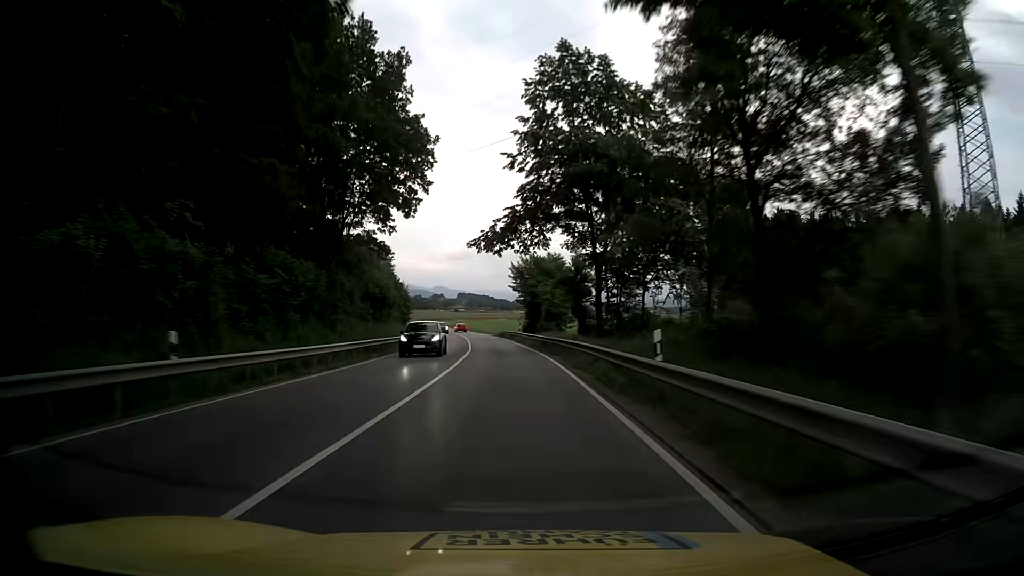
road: primary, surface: asphalt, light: Day
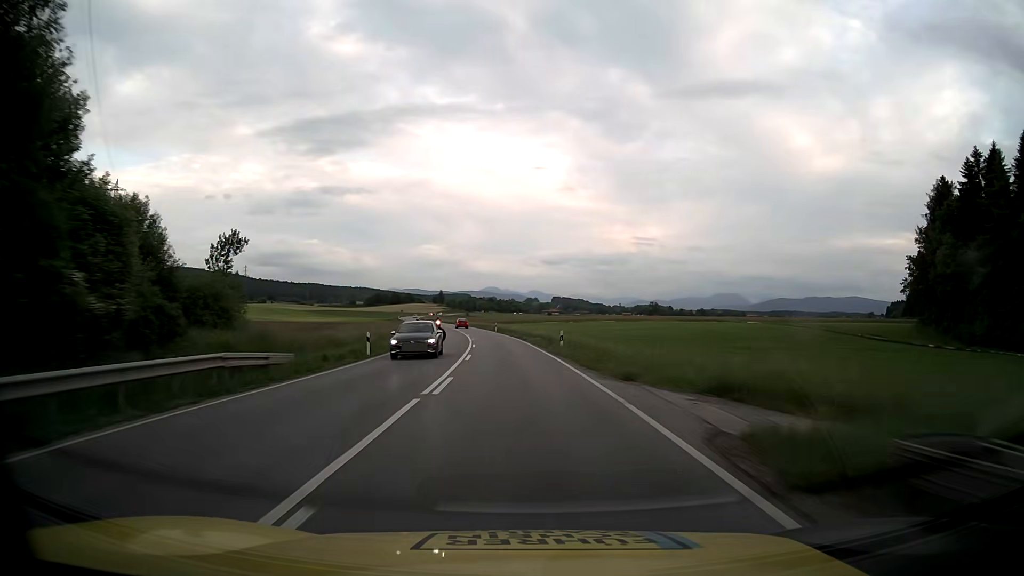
(-6.2, +79.2) m; -8°
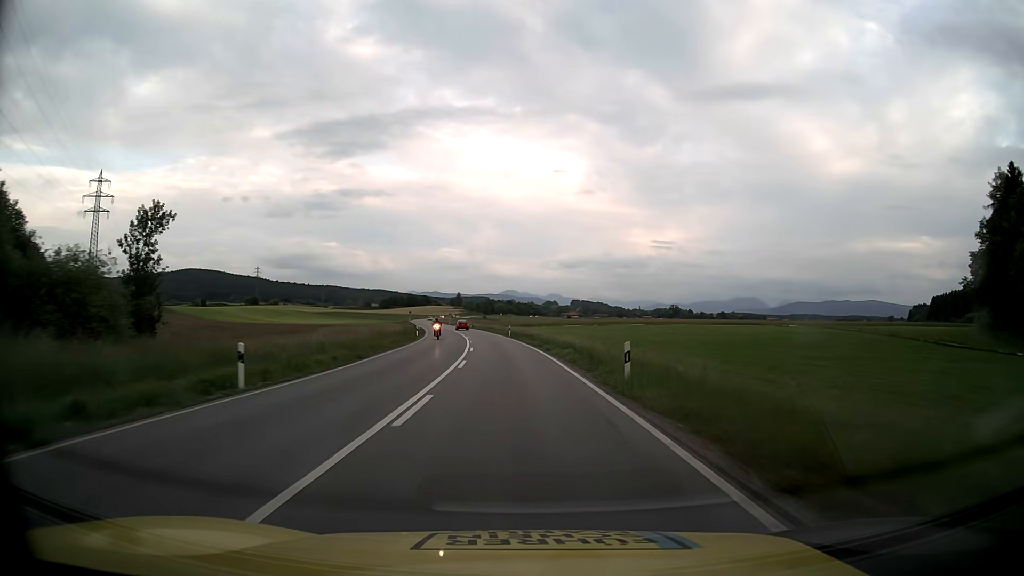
(-0.2, +15.9) m; -2°
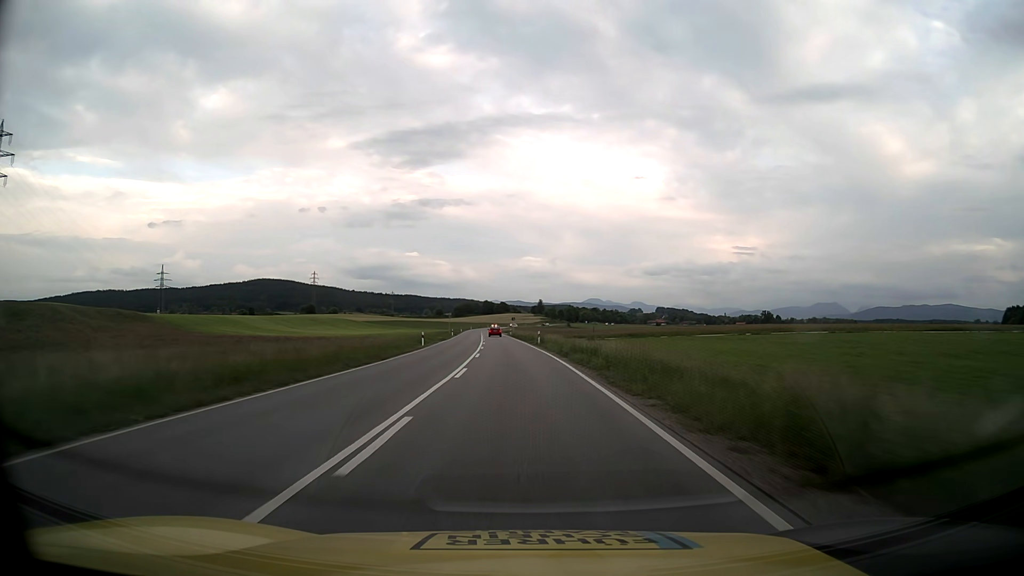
(-3.9, +63.0) m; -7°
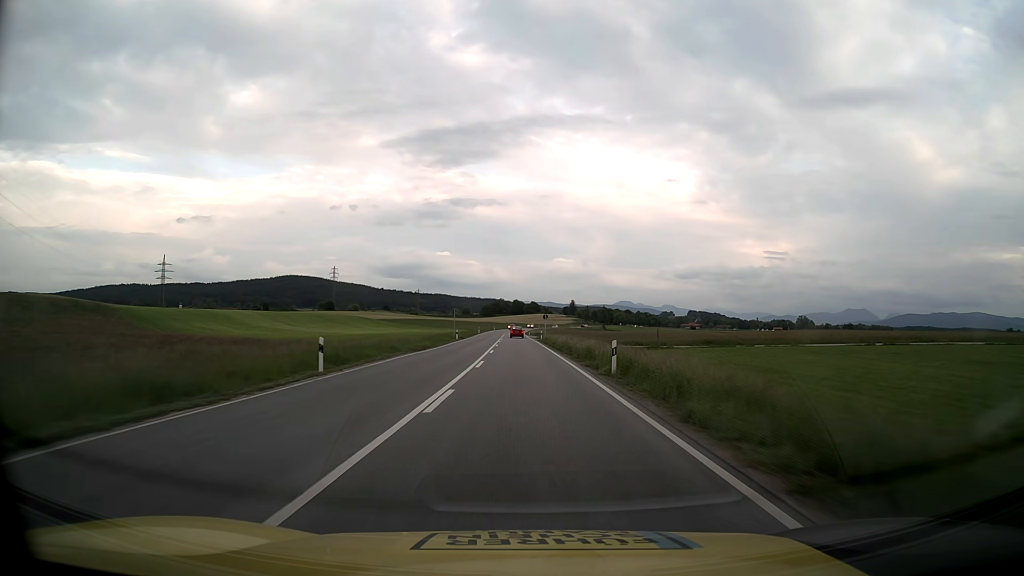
(-0.8, +31.5) m; -3°
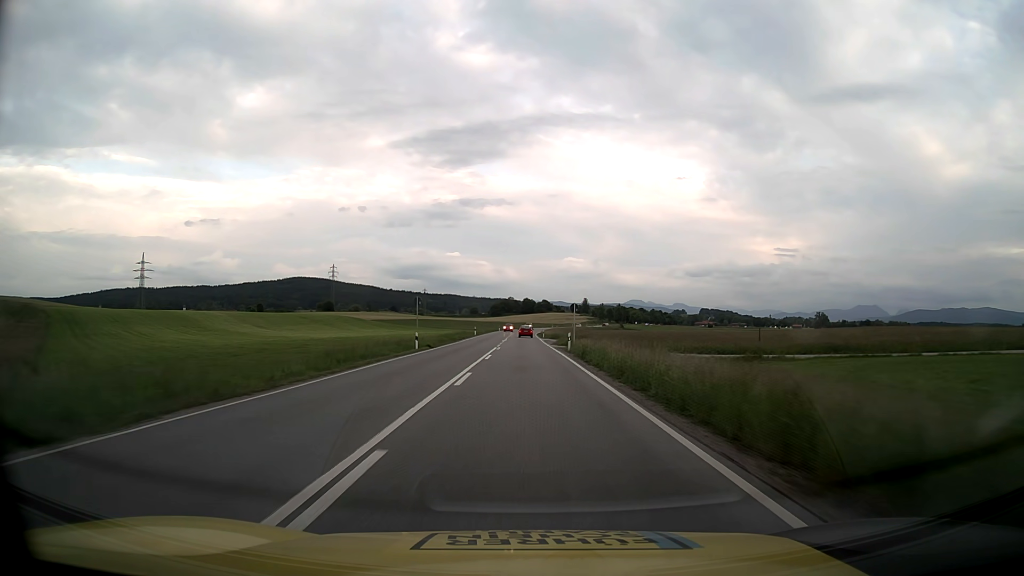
(-0.3, +31.6) m; -1°
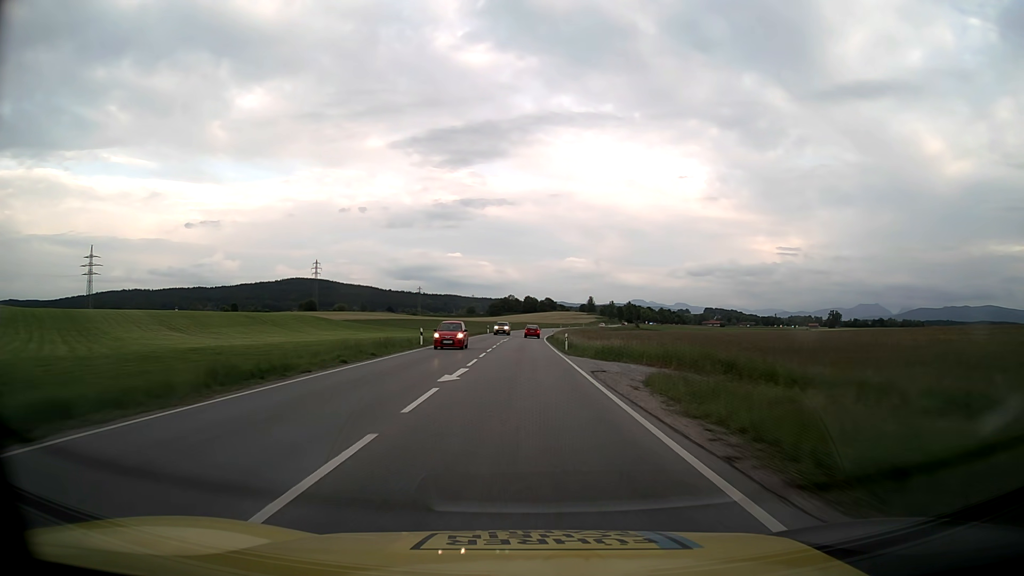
(-0.2, +46.9) m; 0°
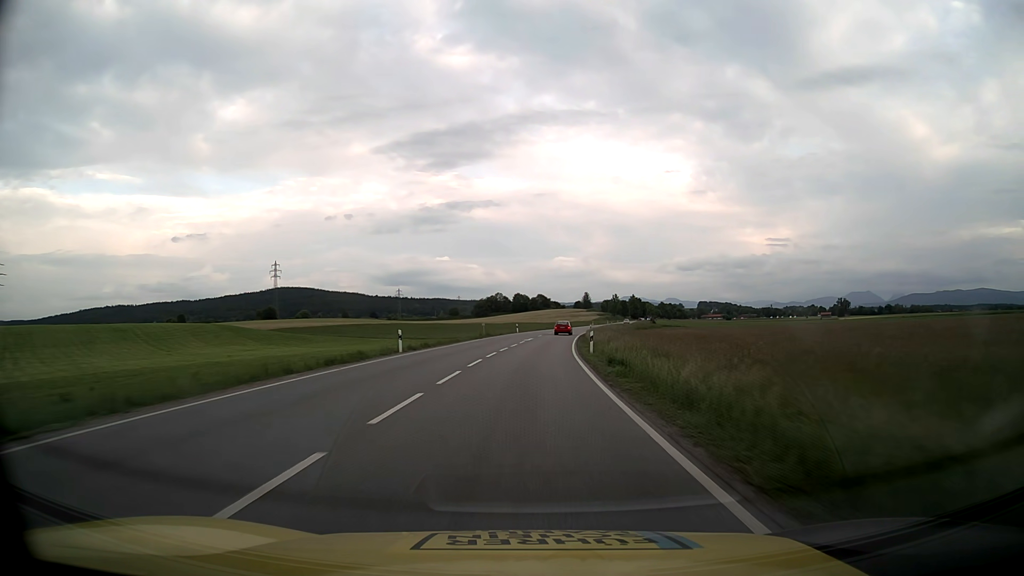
(+0.2, +61.4) m; +1°
(0, +10) (0, +20) (+1, +30) (+1, +40) (+2, +50) (+3, +60) (+4, +70) (+5, +80) (+6, +90) (+8, +100) m
